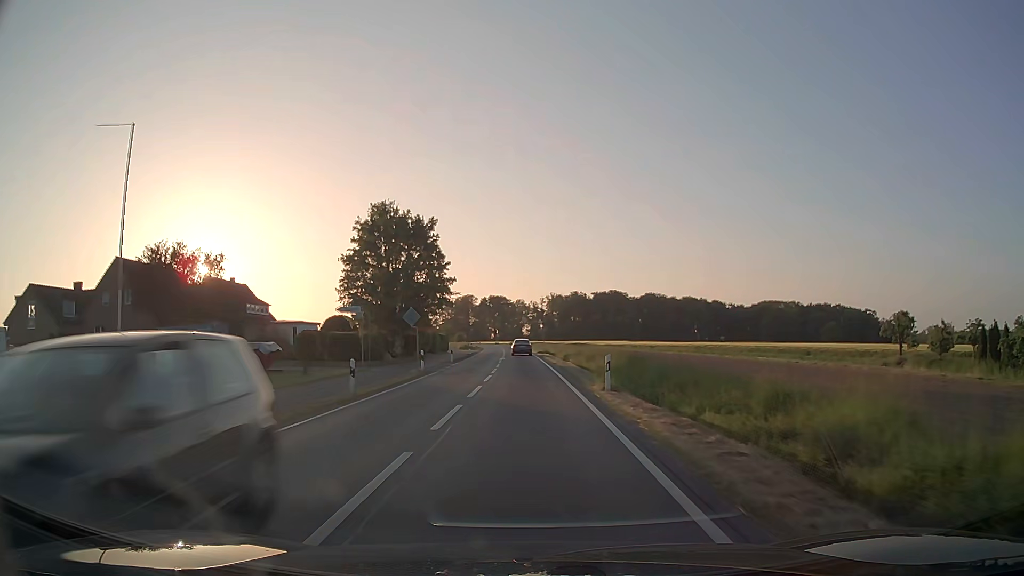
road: secondary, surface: asphalt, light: Day
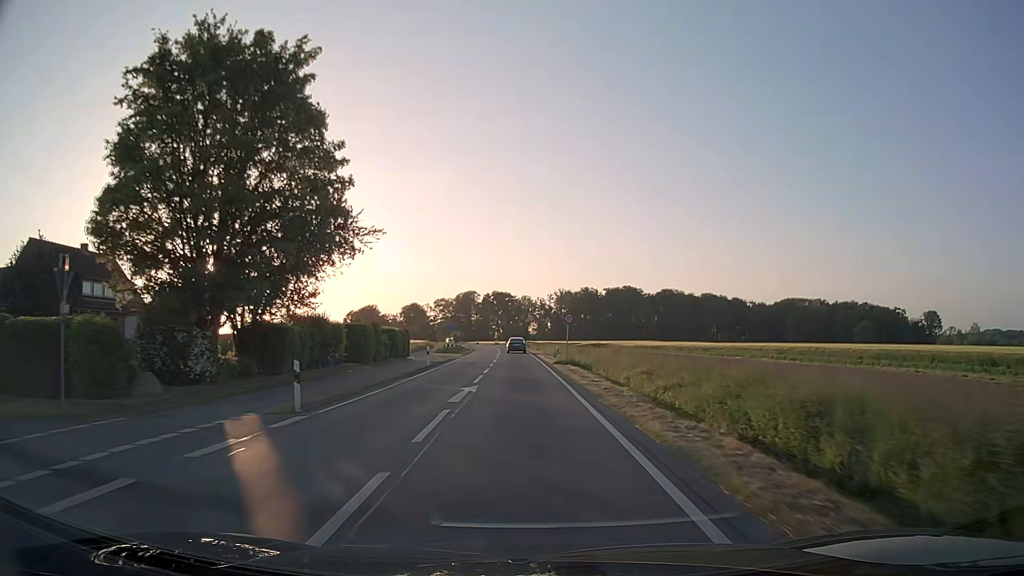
(-0.2, +31.7) m; -1°
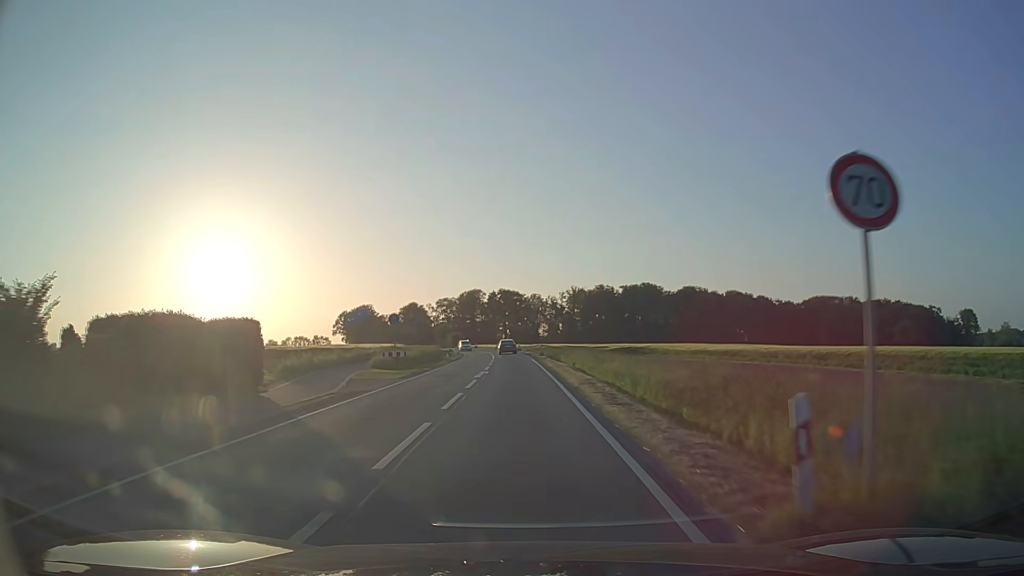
(-0.3, +31.7) m; -1°
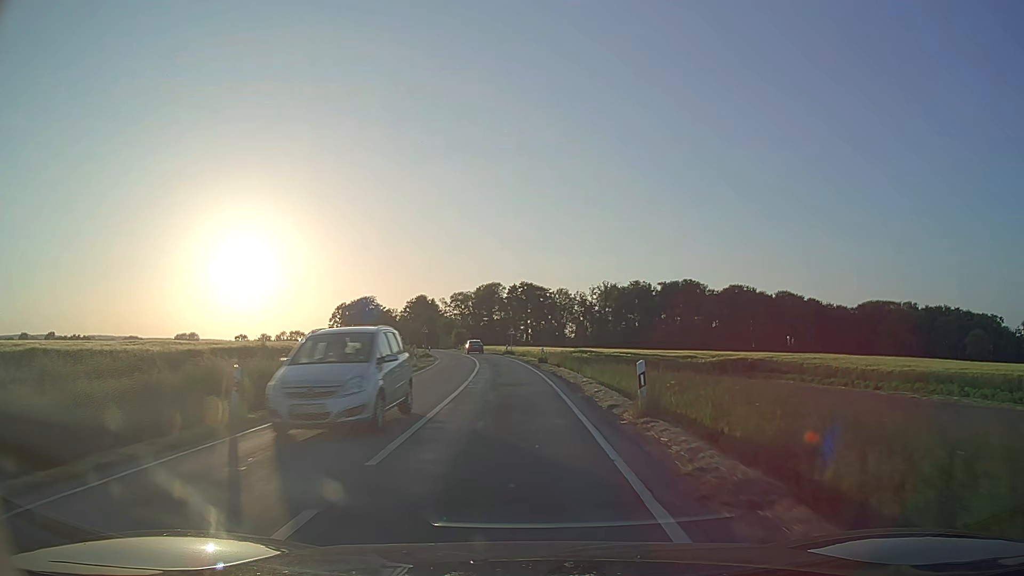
(-0.6, +42.3) m; -2°
